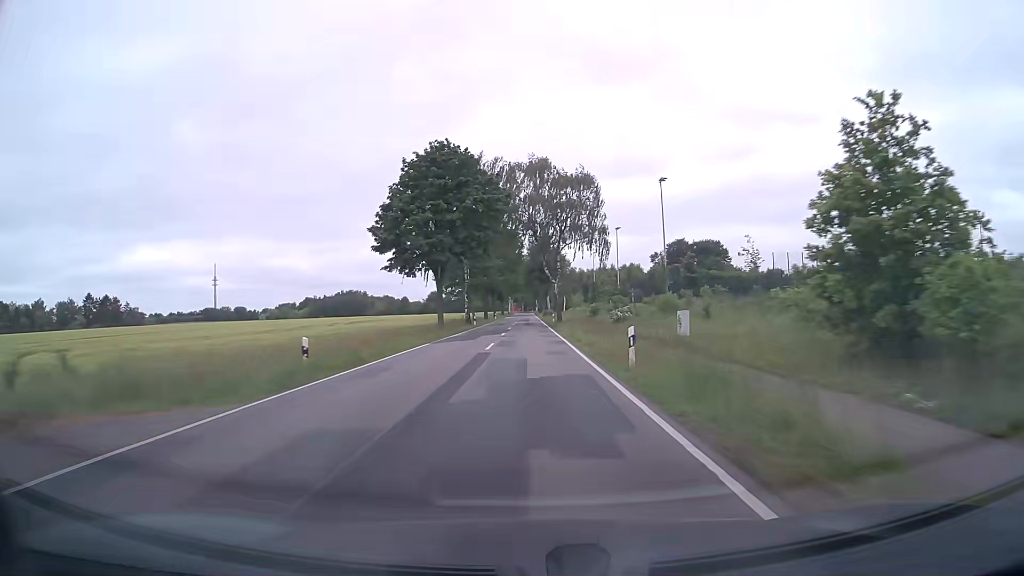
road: tertiary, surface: asphalt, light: Day
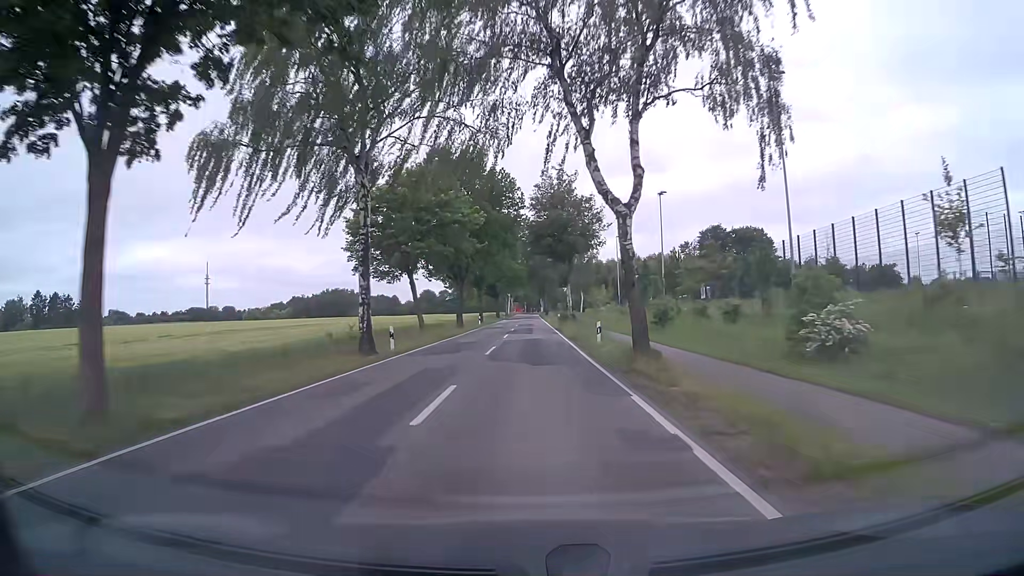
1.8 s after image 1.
(-0.1, +40.4) m; 0°
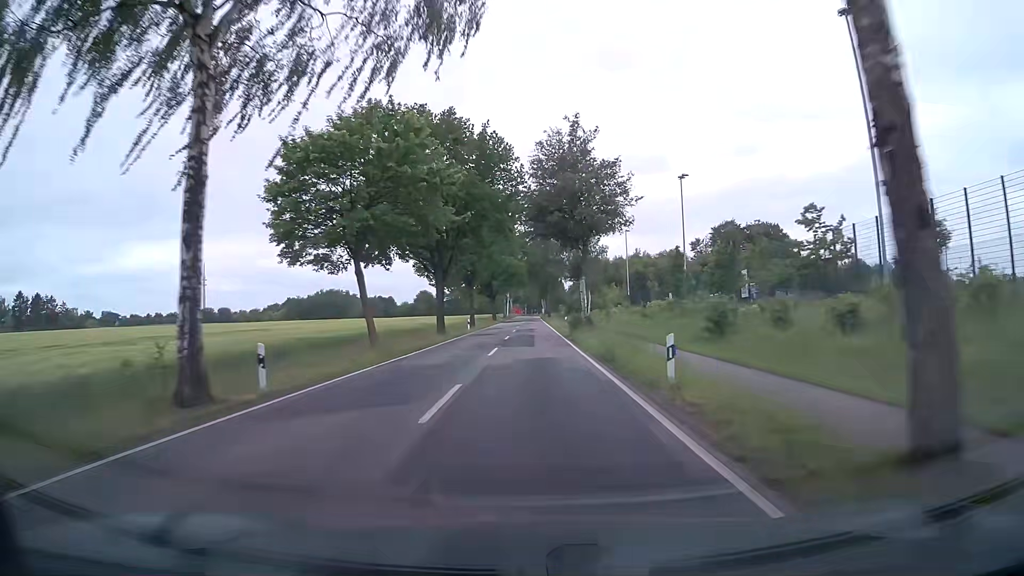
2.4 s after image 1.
(0.0, +12.5) m; 0°
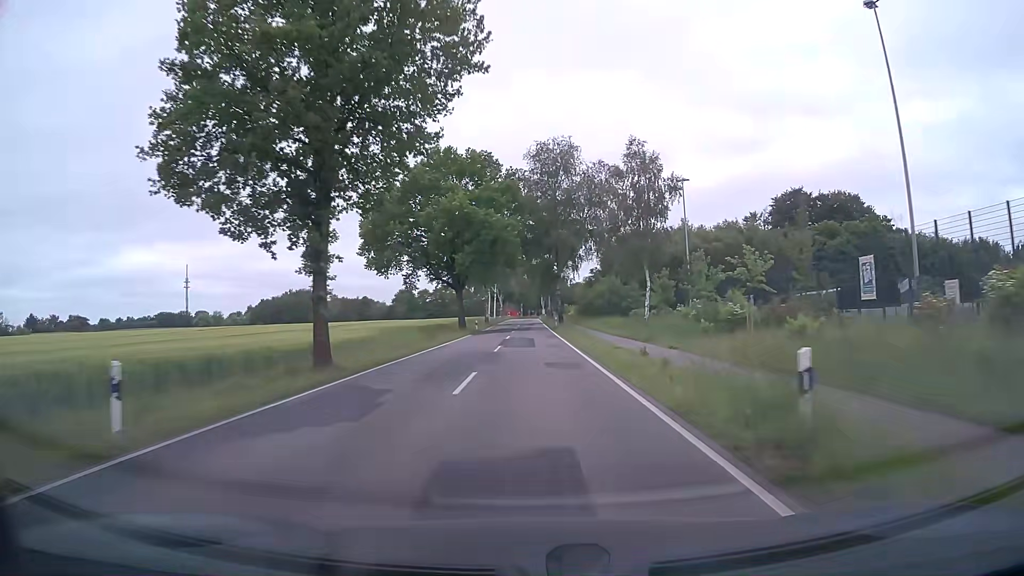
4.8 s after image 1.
(+0.1, +48.3) m; +1°
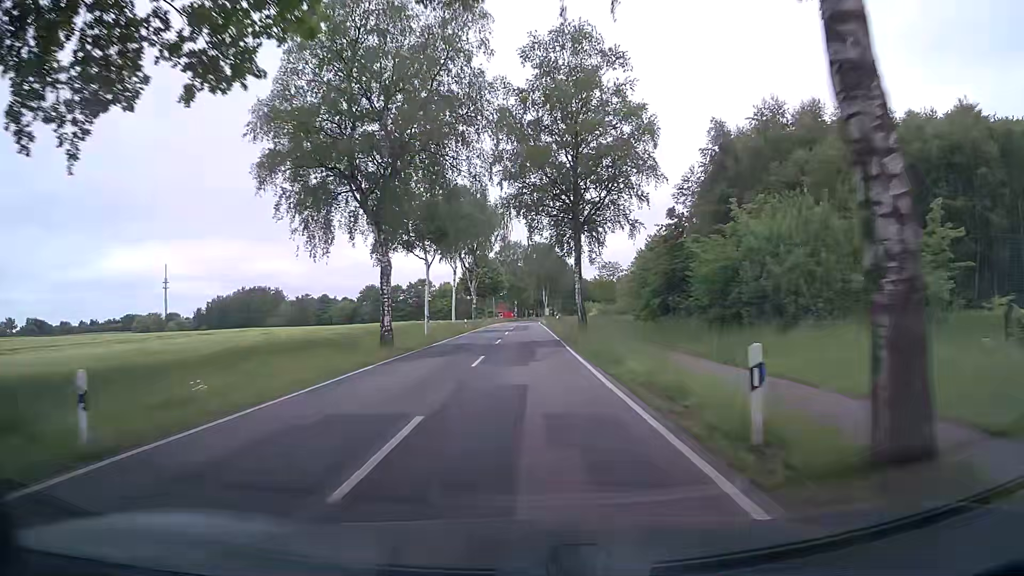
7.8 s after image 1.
(-0.1, +57.6) m; 0°
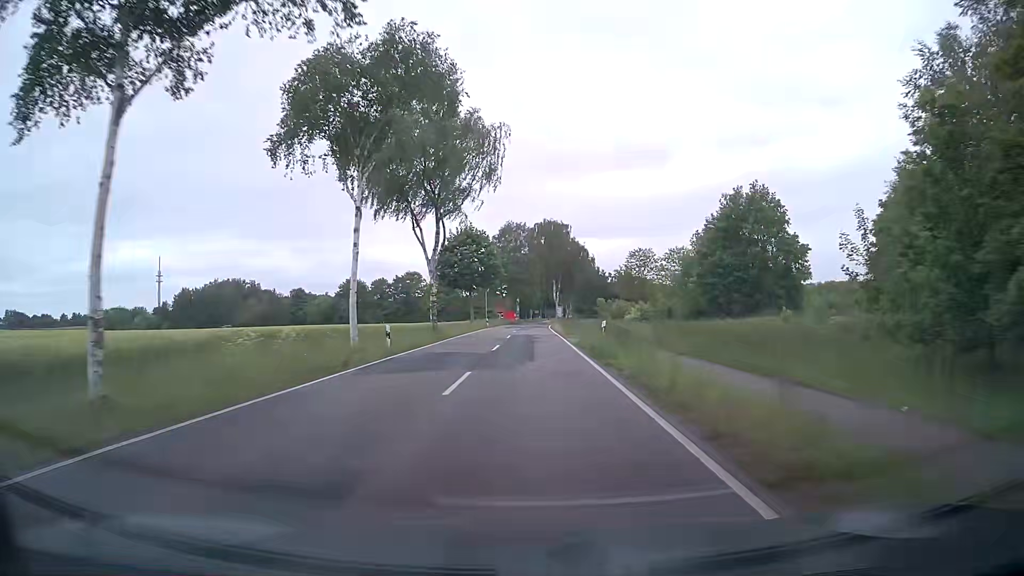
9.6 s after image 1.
(-0.3, +32.5) m; -2°
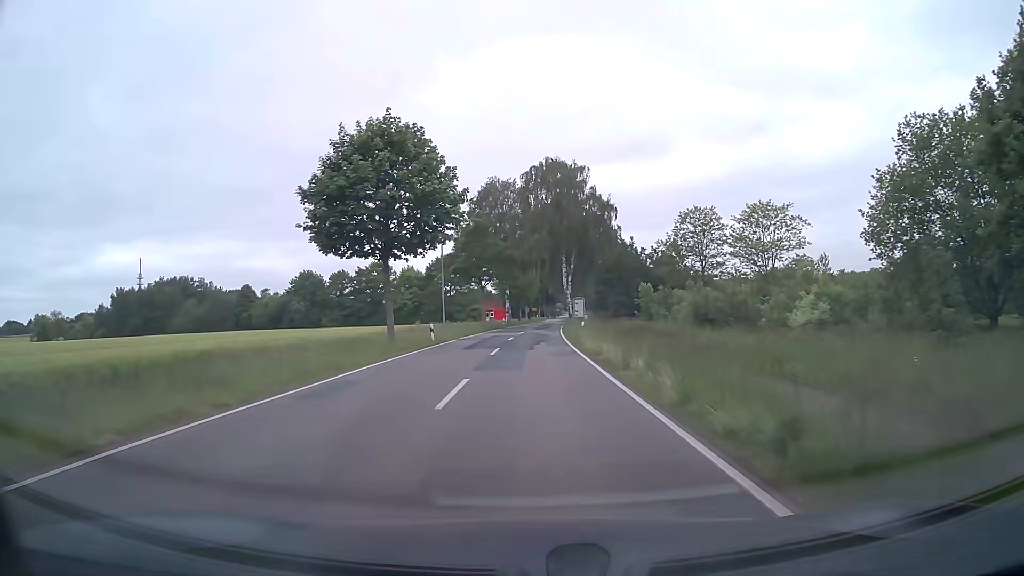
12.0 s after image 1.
(+0.6, +40.0) m; +1°
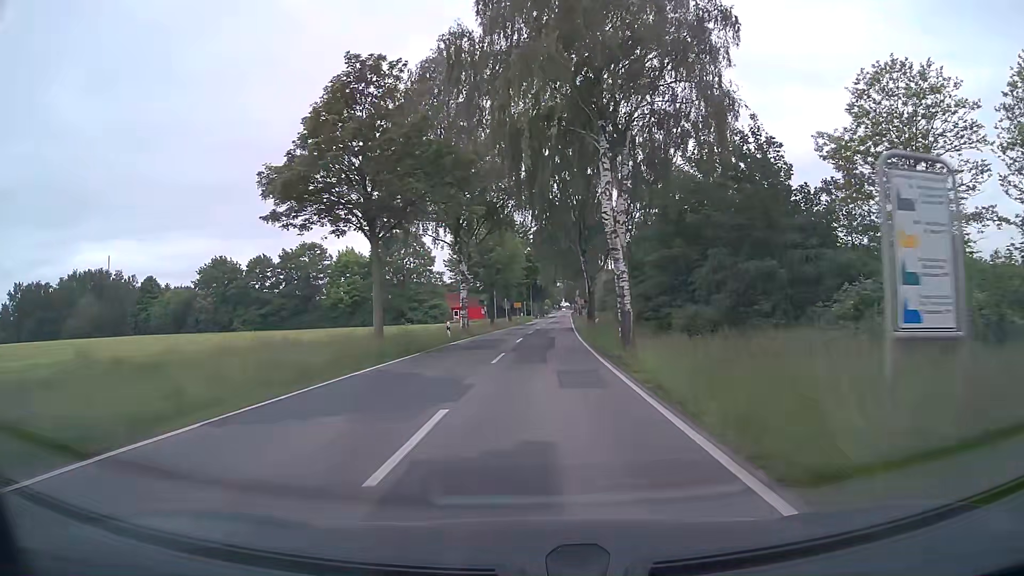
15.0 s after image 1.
(+0.2, +42.8) m; +1°
(0, +10) (0, +20) (+1, +30) (+1, +40) (+2, +50) (+2, +60) (+3, +70) (+3, +80) (+4, +90) (+4, +100) m
